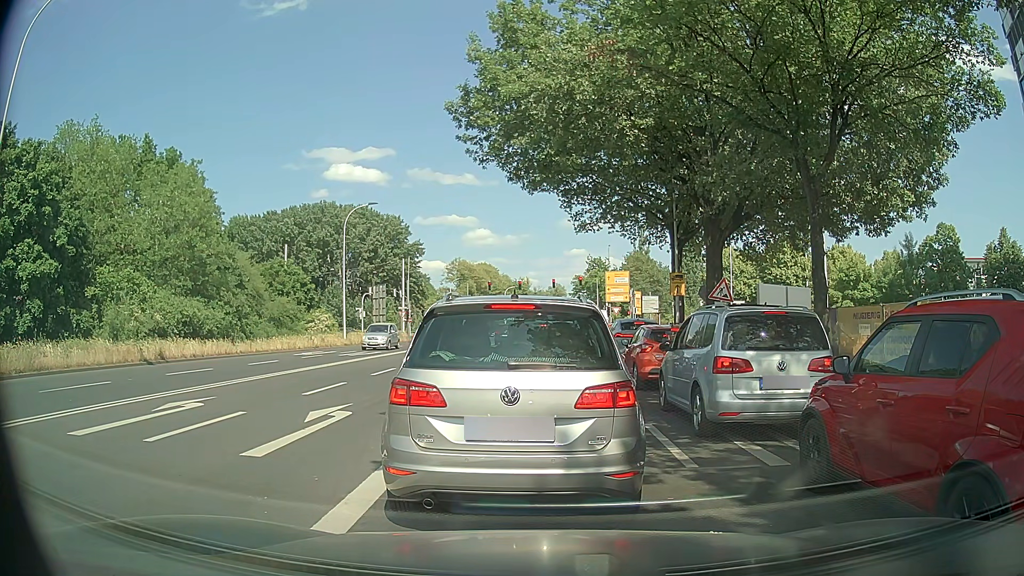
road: secondary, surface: asphalt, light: Day
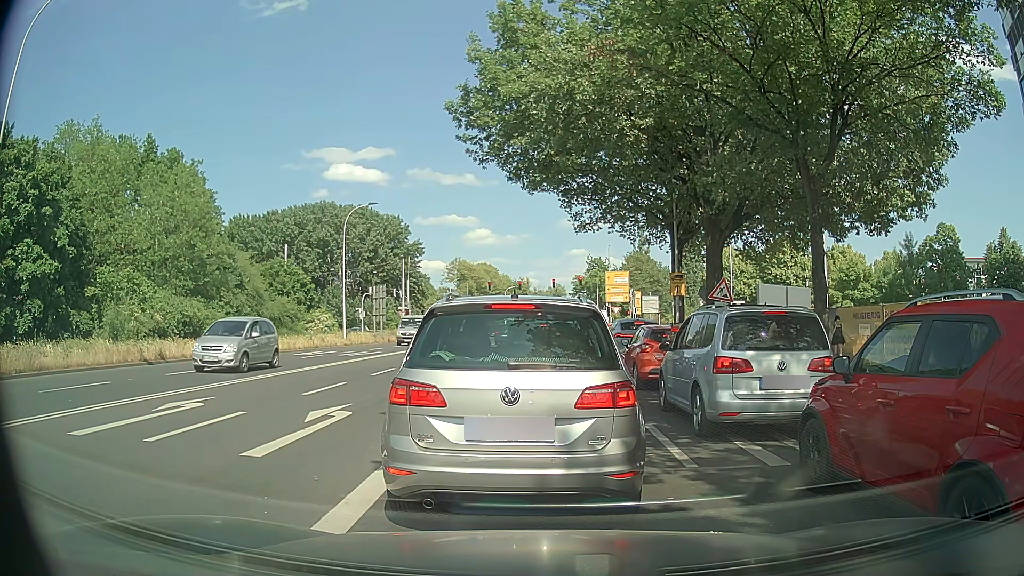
(0.0, 0.0) m; 0°
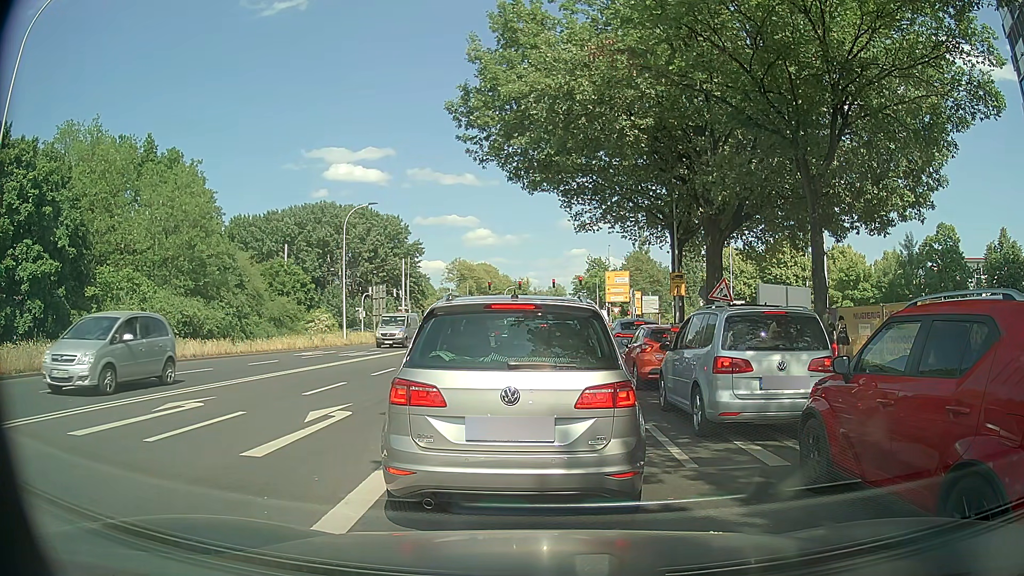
(0.0, 0.0) m; 0°
